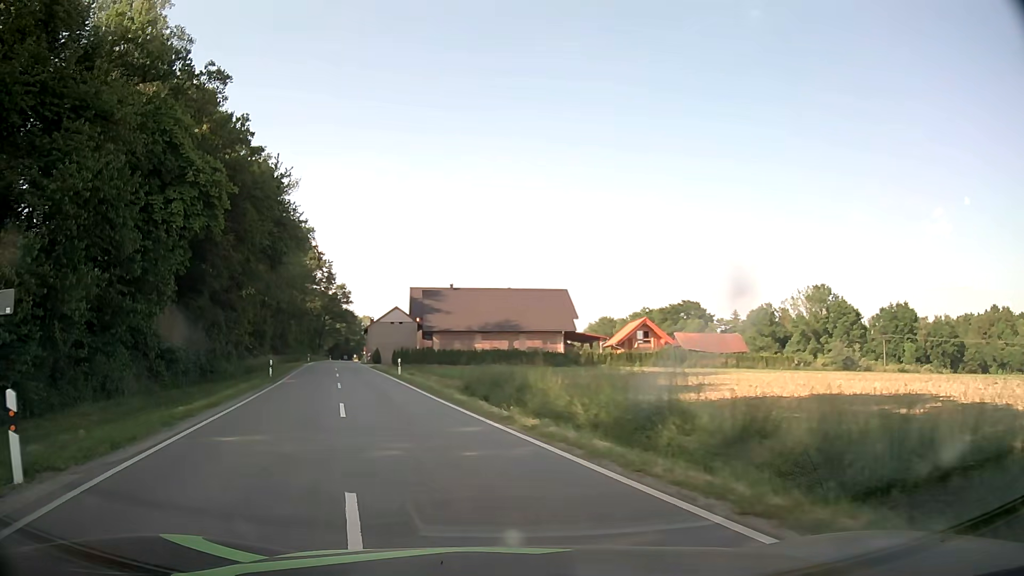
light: Day
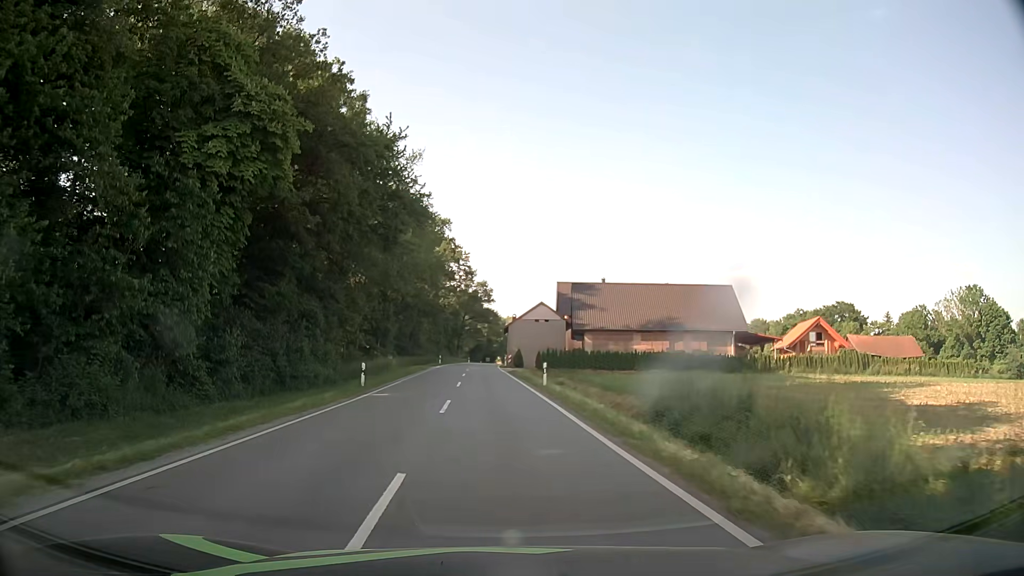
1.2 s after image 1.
(-1.3, +11.4) m; -12°
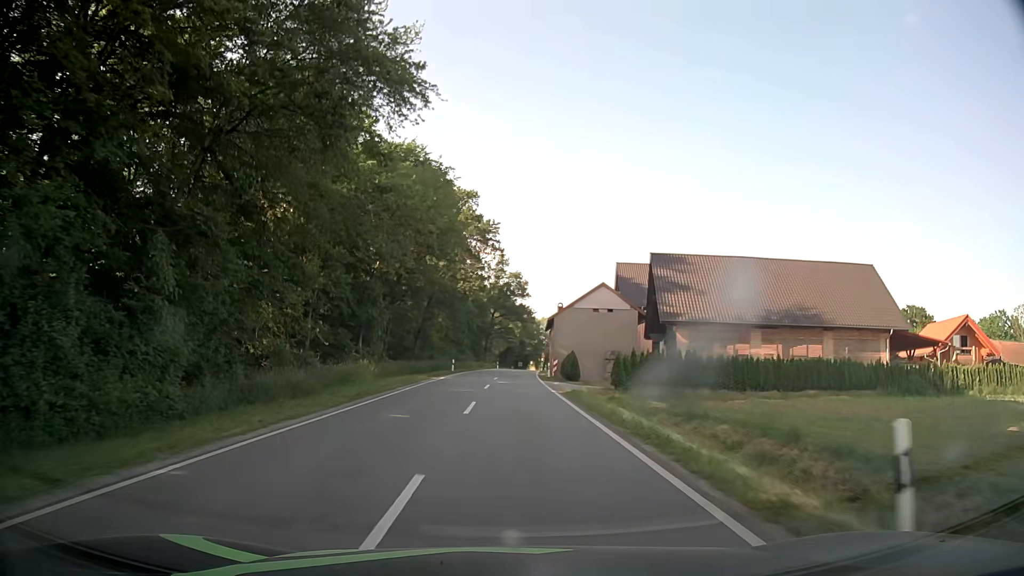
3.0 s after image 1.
(-0.8, +24.8) m; -3°
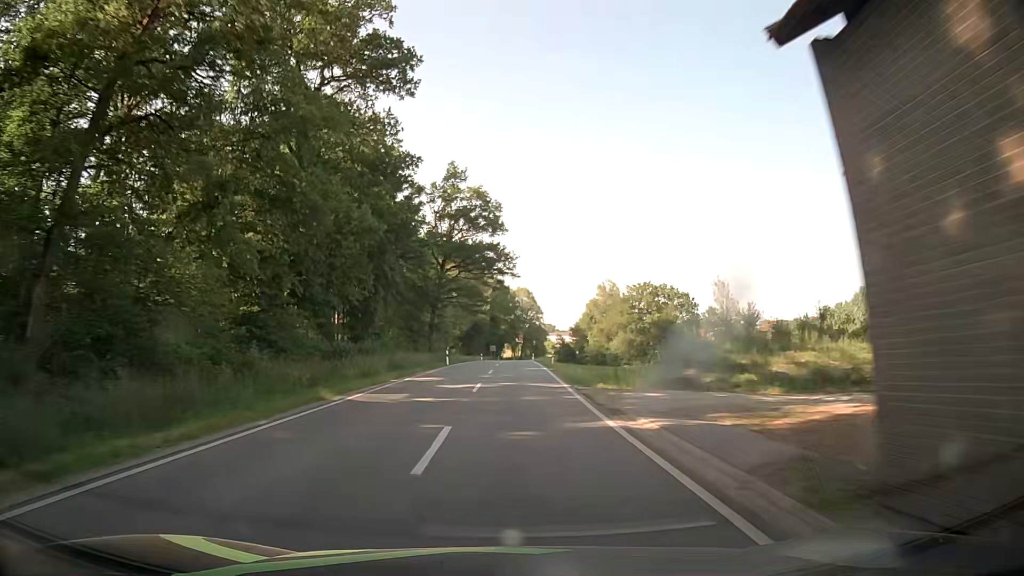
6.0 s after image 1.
(+1.0, +57.5) m; +3°
(0, +10) (0, +20) (0, +30) (0, +40) (+1, +50) (+1, +60) (+1, +70) (+1, +80) (+1, +90) (+1, +100) m
